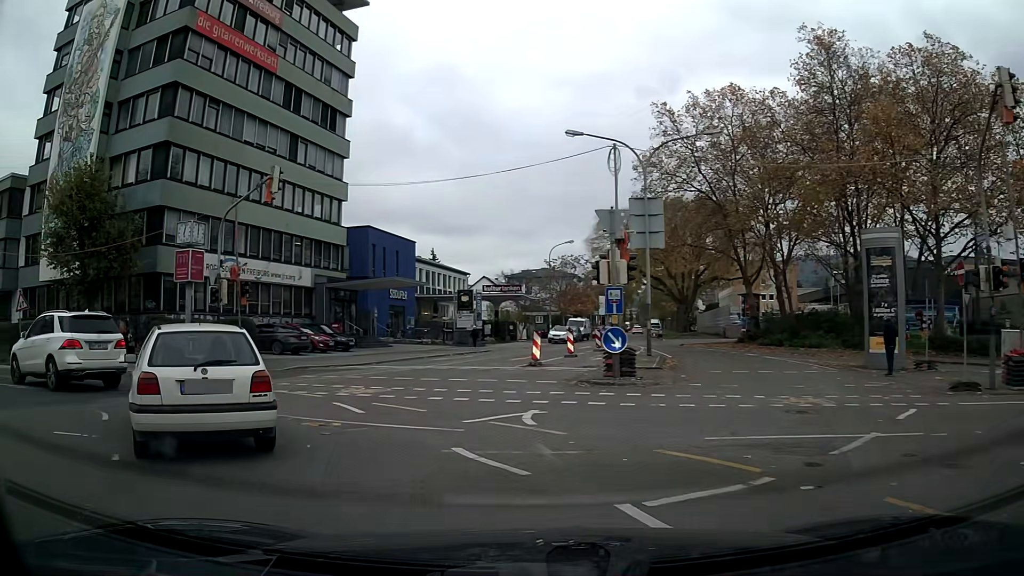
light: Day
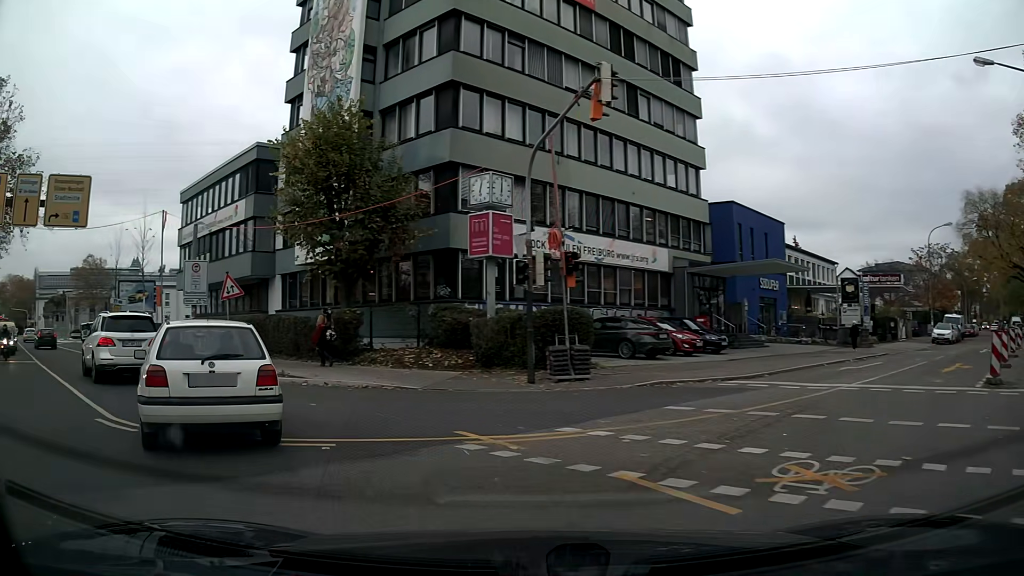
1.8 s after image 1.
(-2.2, +8.3) m; -30°
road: tertiary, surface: asphalt
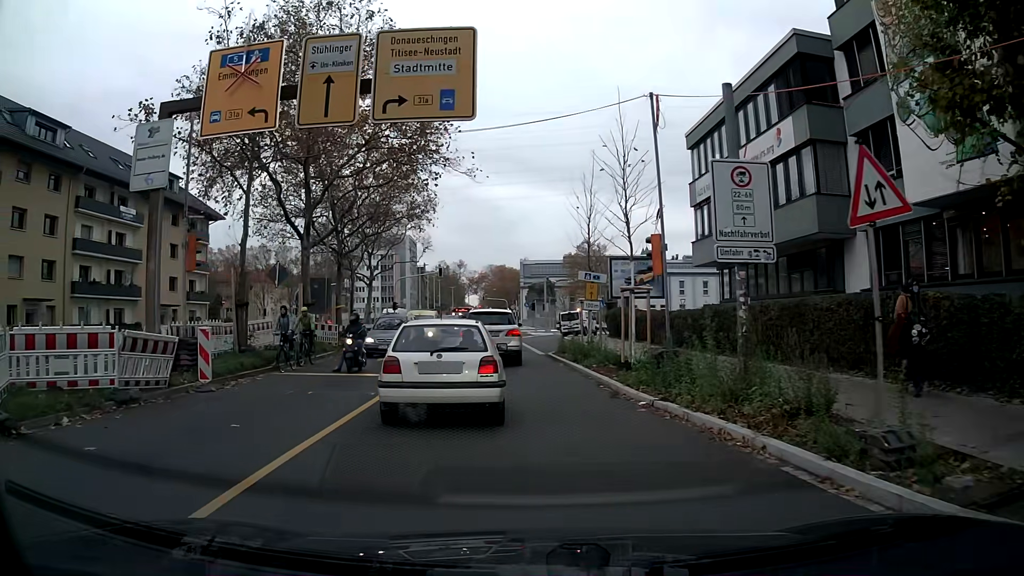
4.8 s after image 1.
(-5.5, +13.0) m; -38°
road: secondary
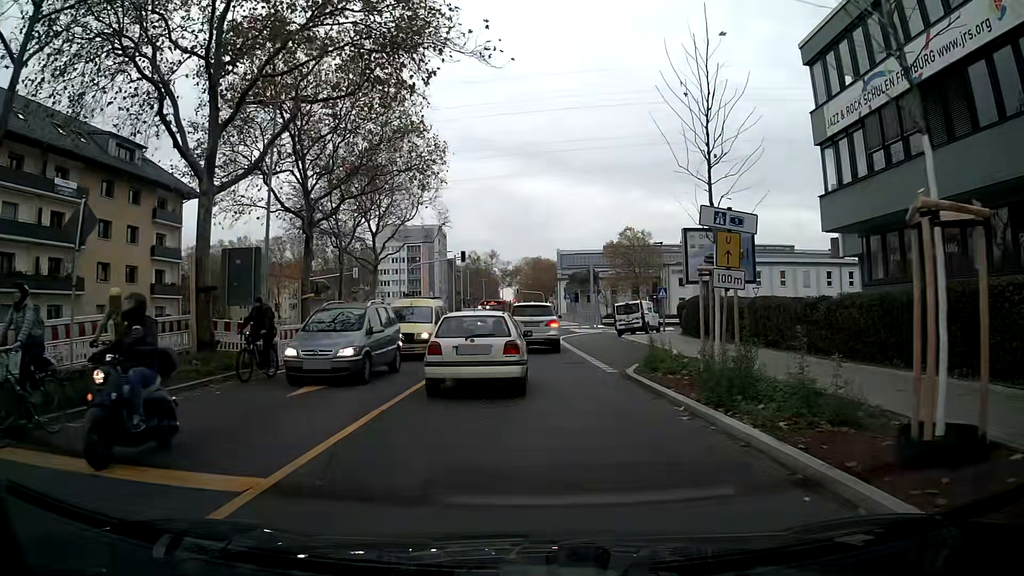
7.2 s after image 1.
(-0.5, +12.3) m; -3°
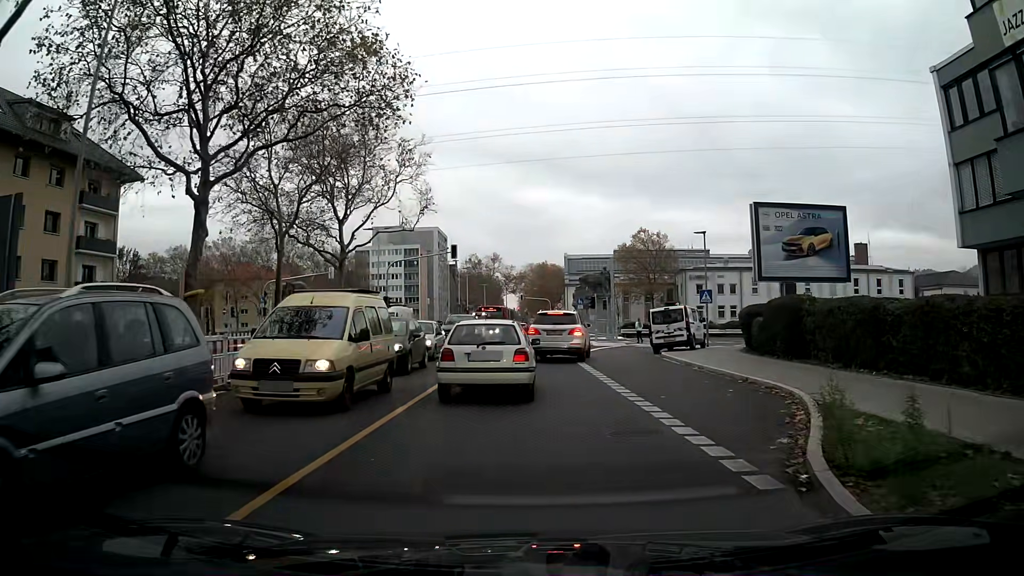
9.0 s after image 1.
(0.0, +10.5) m; 0°
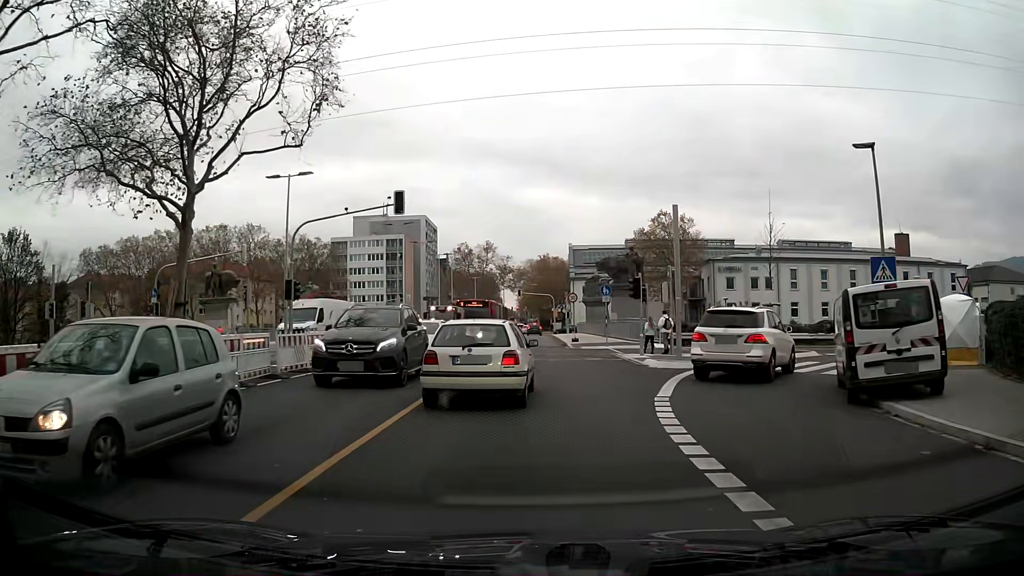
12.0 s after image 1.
(+0.2, +19.2) m; +1°
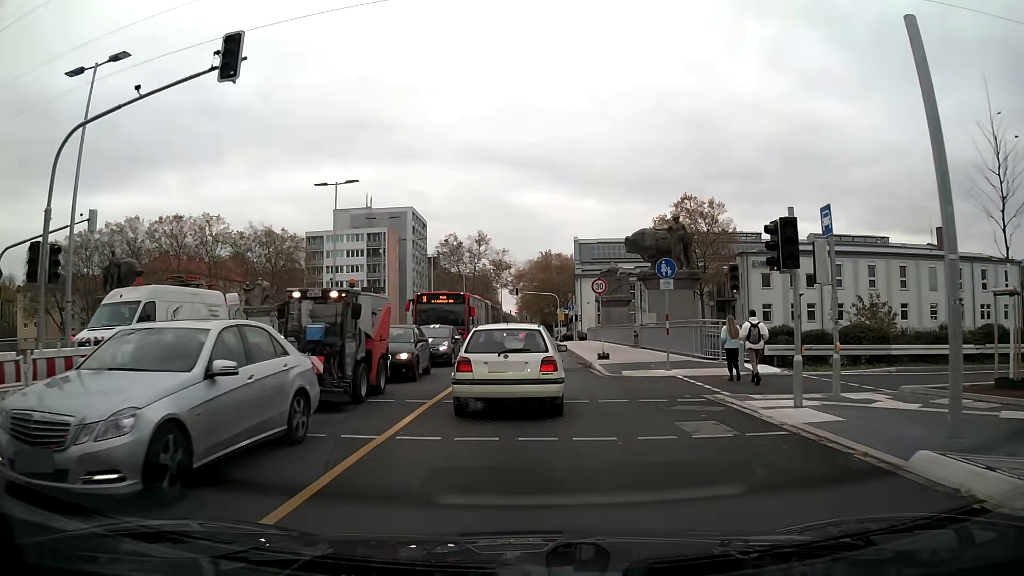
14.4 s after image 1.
(0.0, +16.2) m; 0°
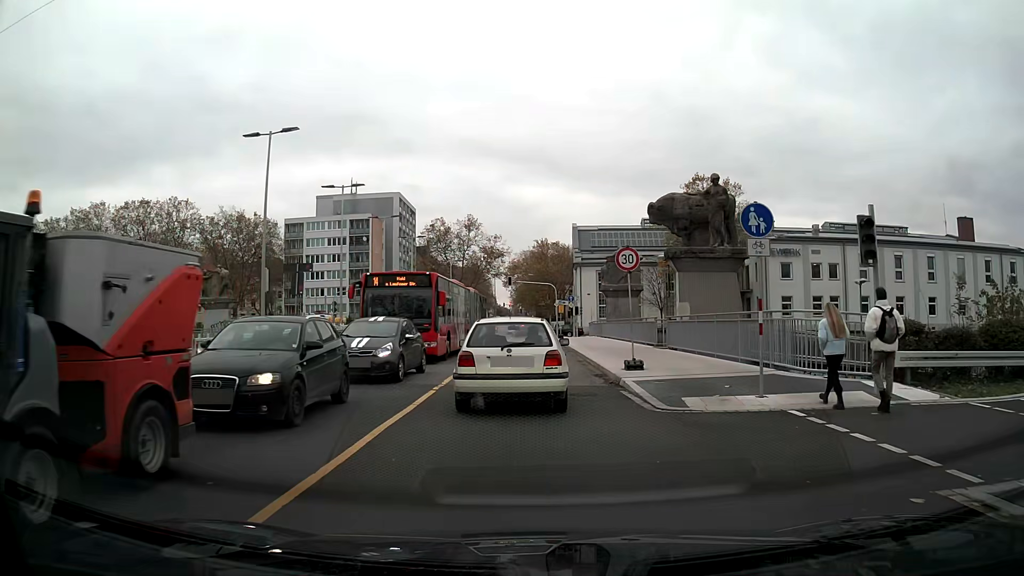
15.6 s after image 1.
(0.0, +8.4) m; 0°
(0, +10) (0, +20) (0, +30) (0, +40) (0, +50) (0, +60) (0, +70) (-1, +80) (-1, +90) (-2, +100) m
